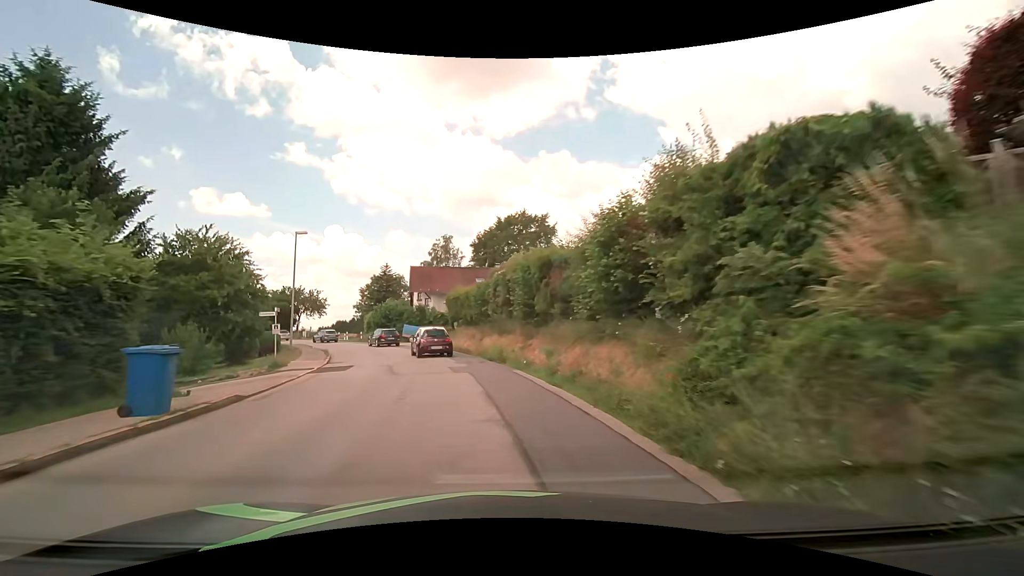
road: secondary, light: Day
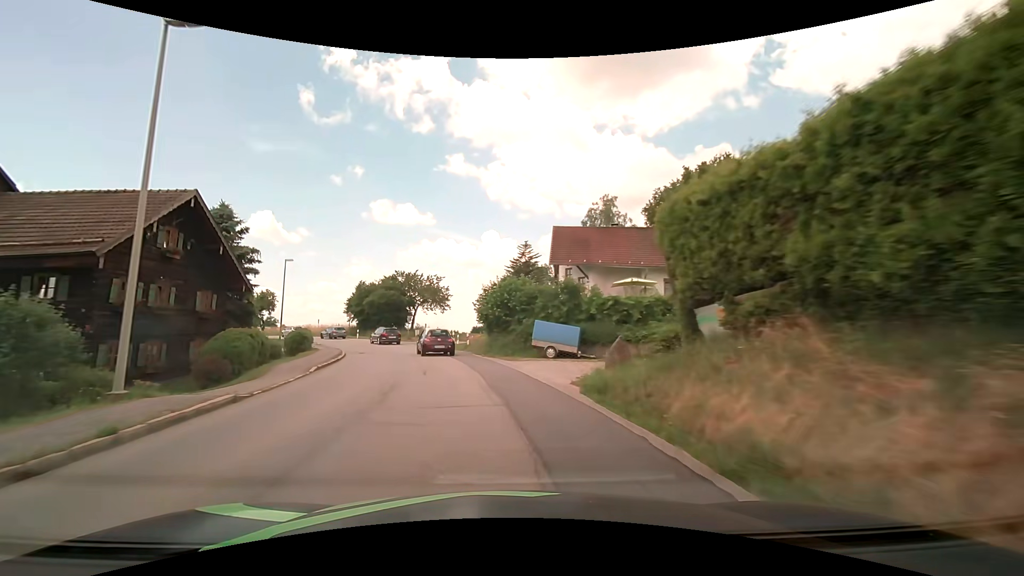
(-4.4, +27.3) m; -18°
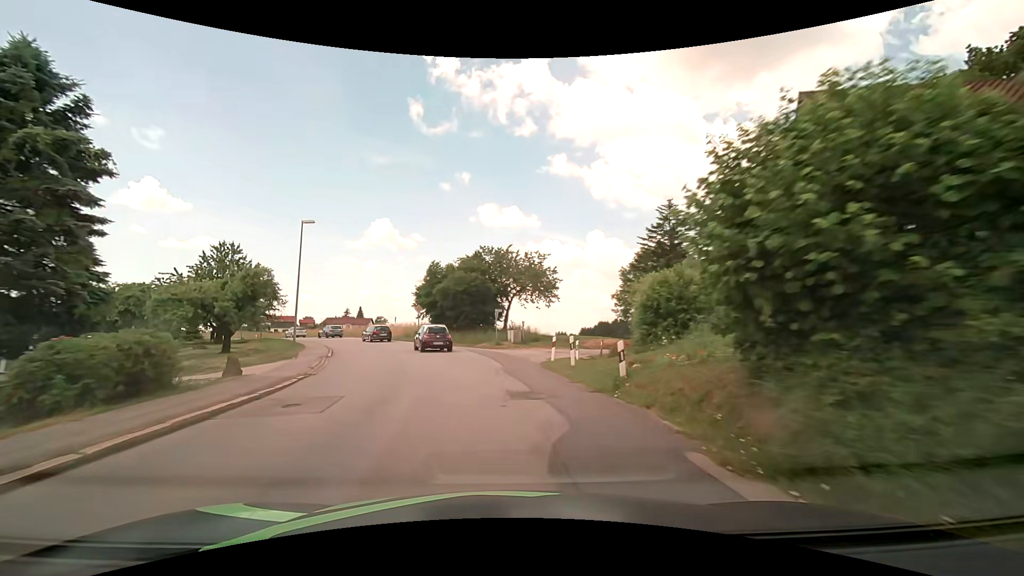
(-2.3, +21.8) m; -12°
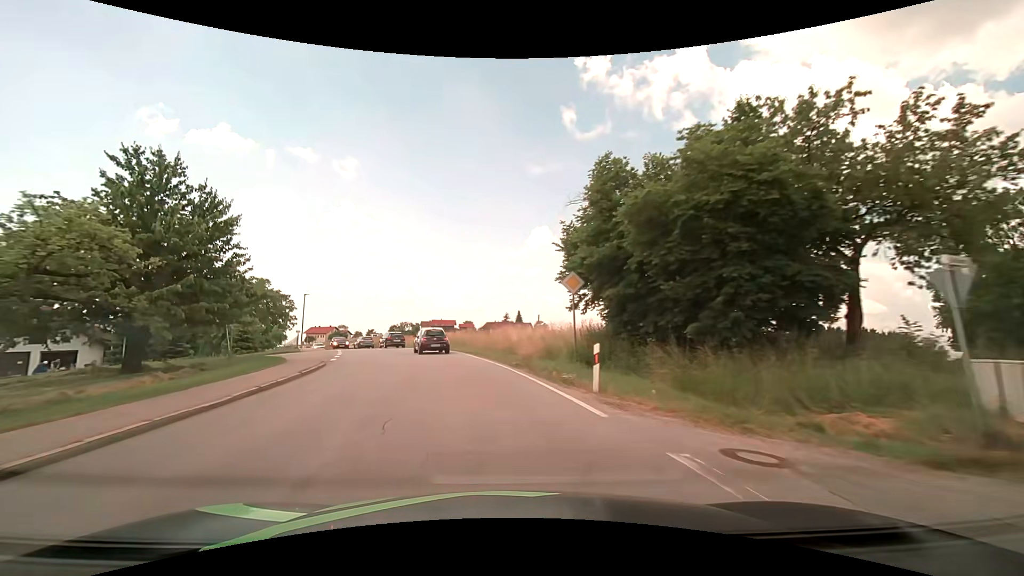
(-4.6, +29.7) m; -18°
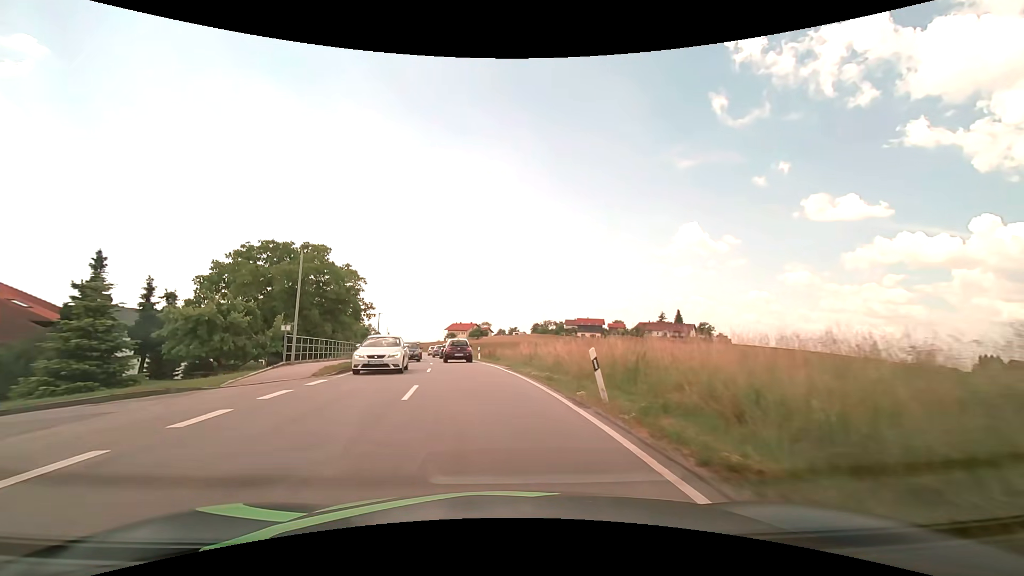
(-4.5, +30.3) m; -17°
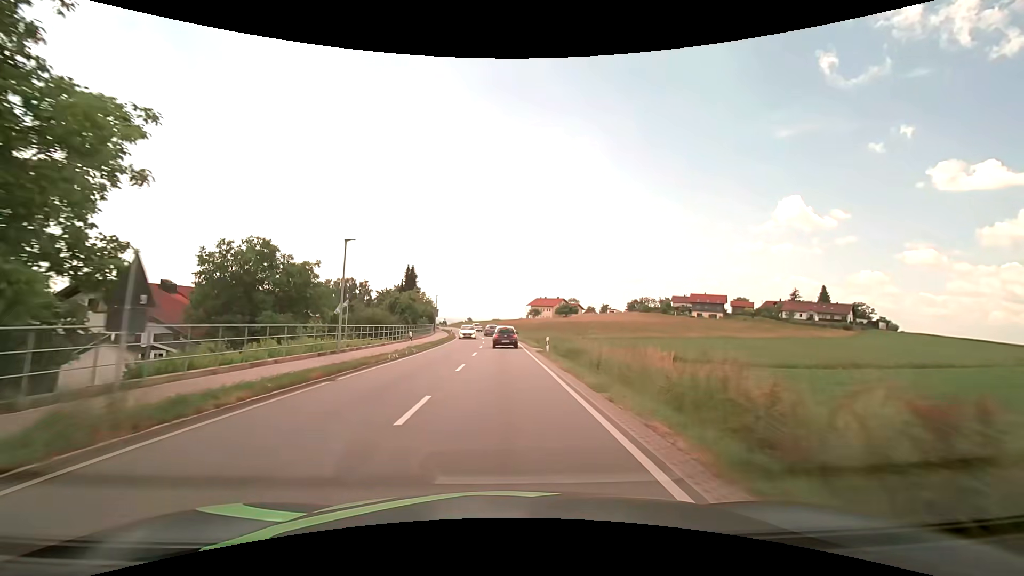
(-4.1, +39.3) m; -9°
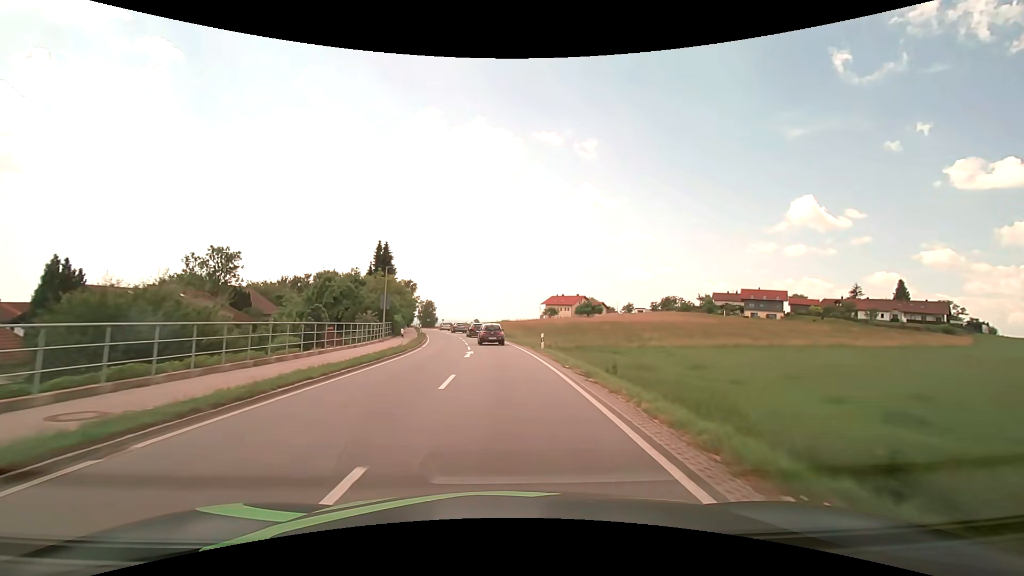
(-0.2, +32.2) m; -1°
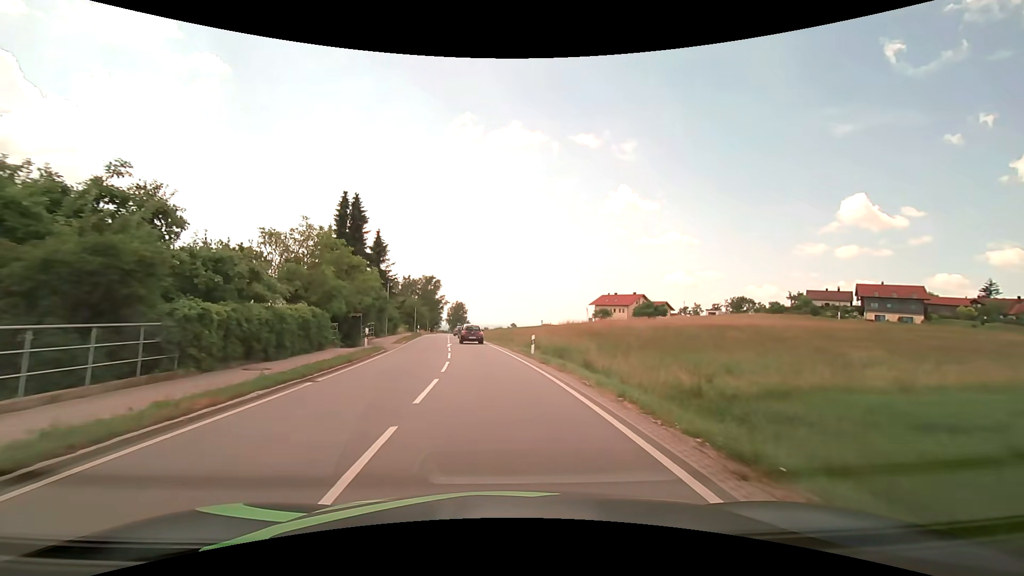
(-0.9, +31.4) m; -4°
(0, +10) (-1, +20) (-2, +30) (-3, +40) (-4, +50) (-5, +60) (-6, +70) (-7, +80) (-8, +90) (-10, +99) m
